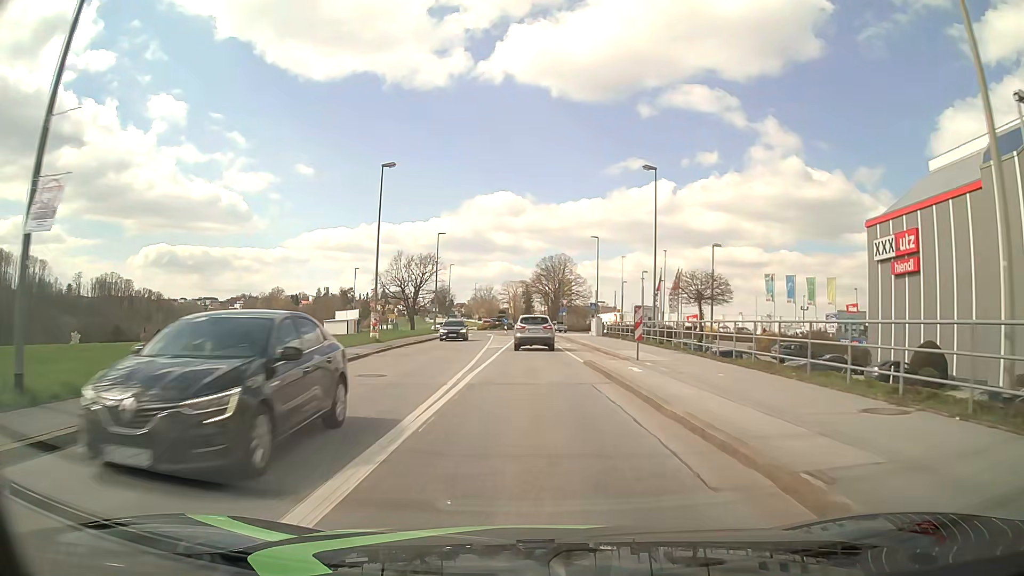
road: tertiary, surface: asphalt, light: Day
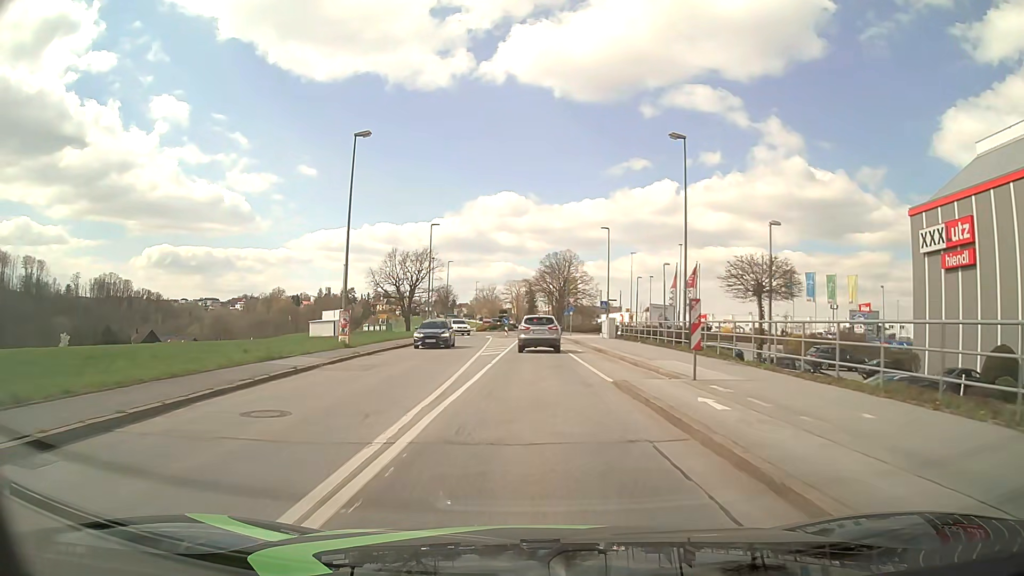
(0.0, +6.8) m; 0°
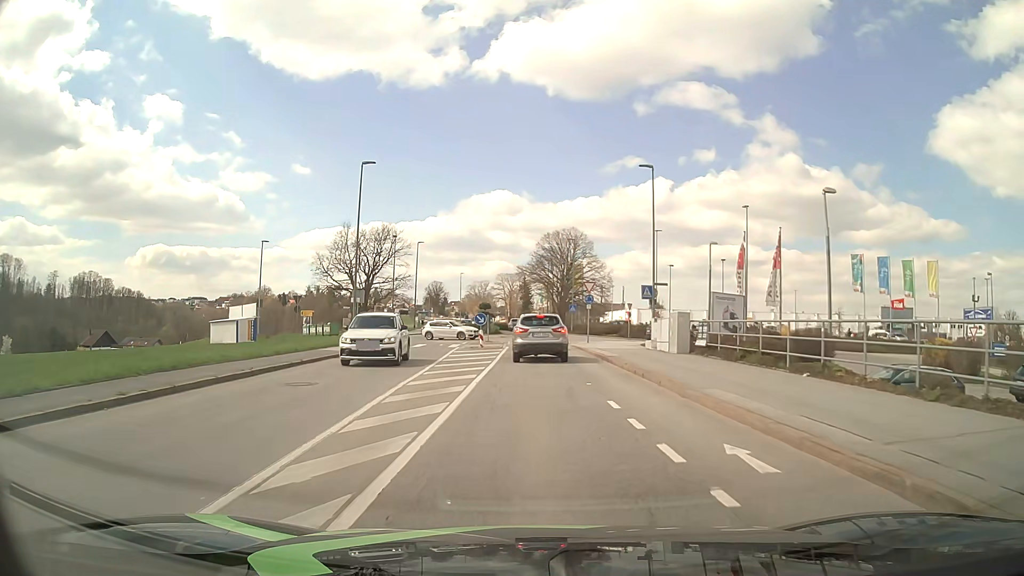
(0.0, +24.3) m; 0°
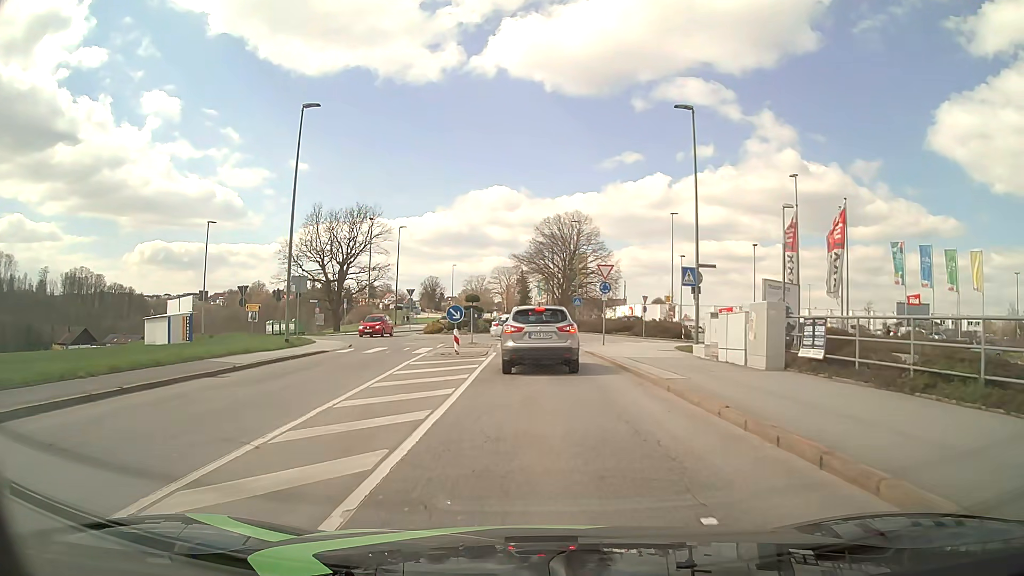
(0.0, +9.8) m; 0°
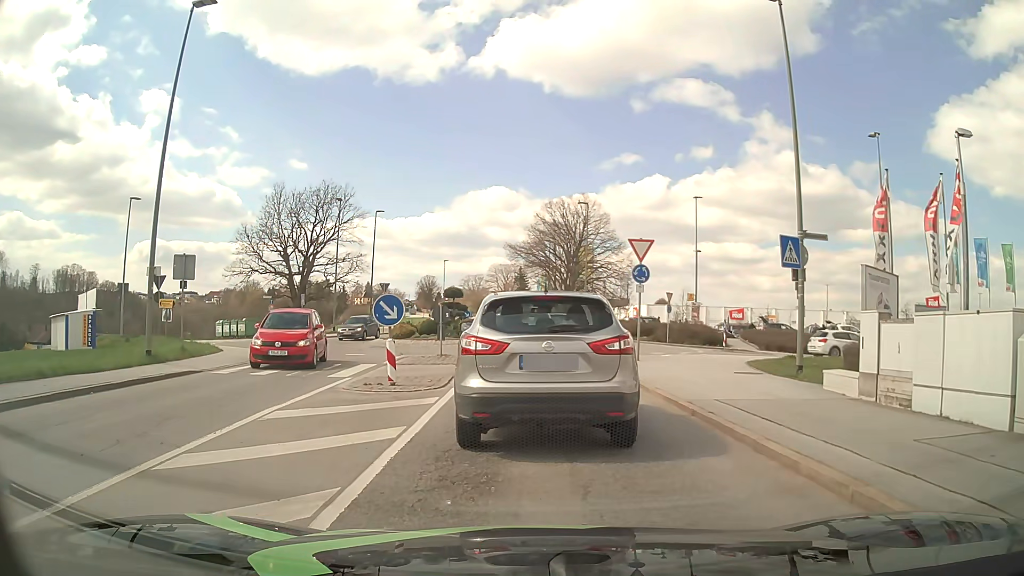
(0.0, +9.9) m; 0°
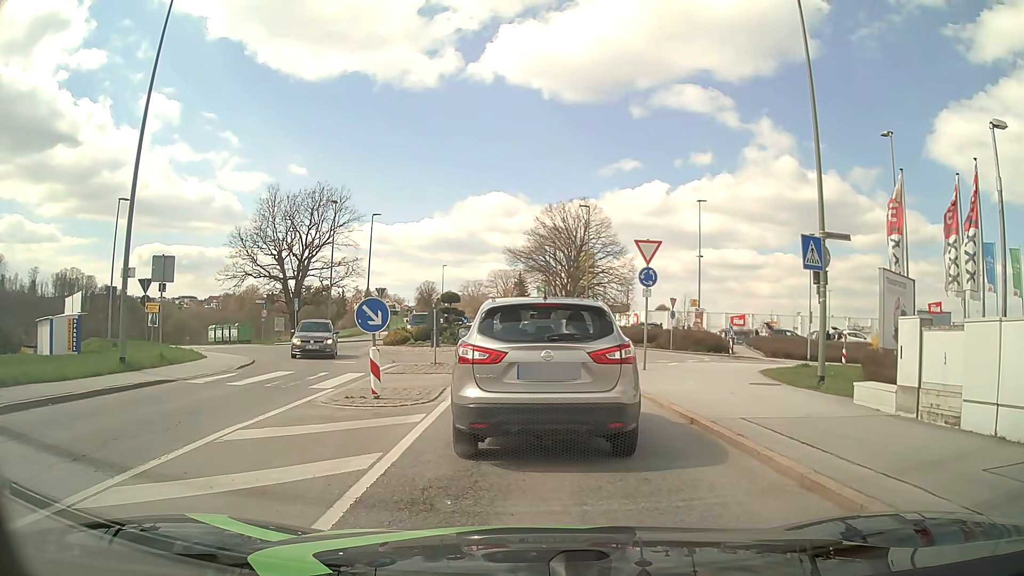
(0.0, +1.2) m; -1°
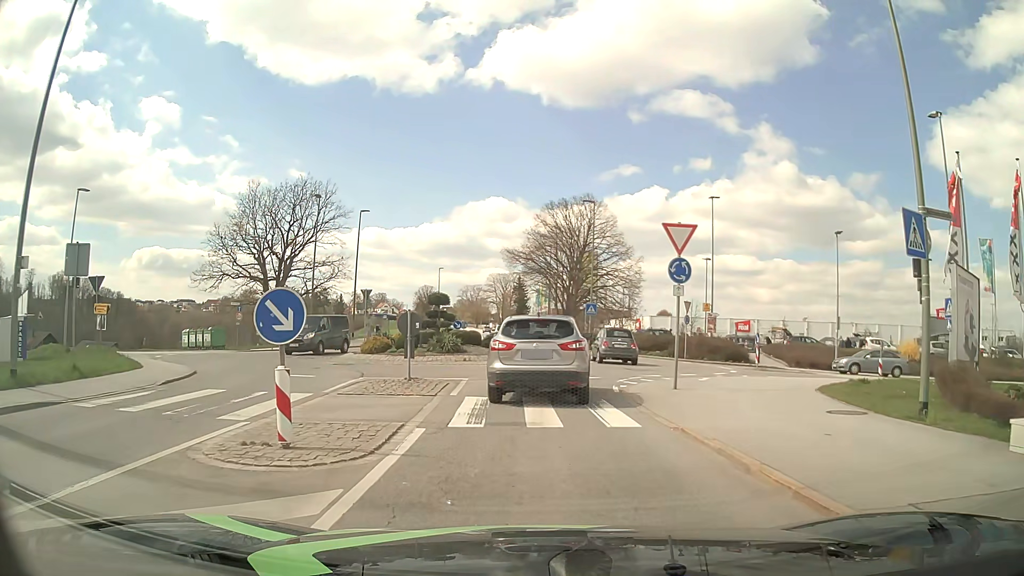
(0.0, +4.7) m; +1°
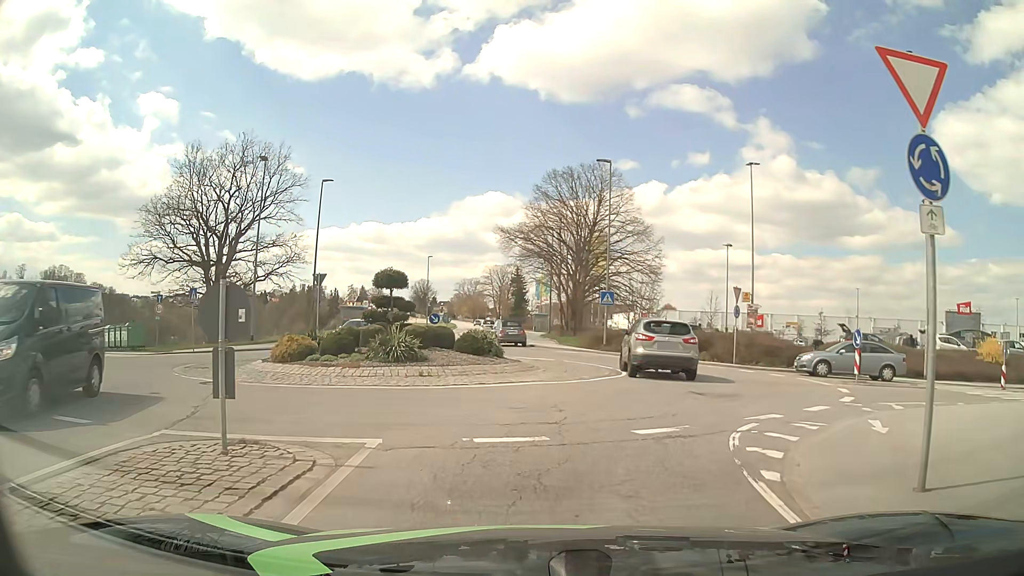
(0.0, +10.3) m; 0°
(+1, +10) (+4, +19) (+2, +29) (-2, +38) (-3, +48) (-4, +58) (-5, +68) (-6, +78) (-6, +88) (-7, +98) m
